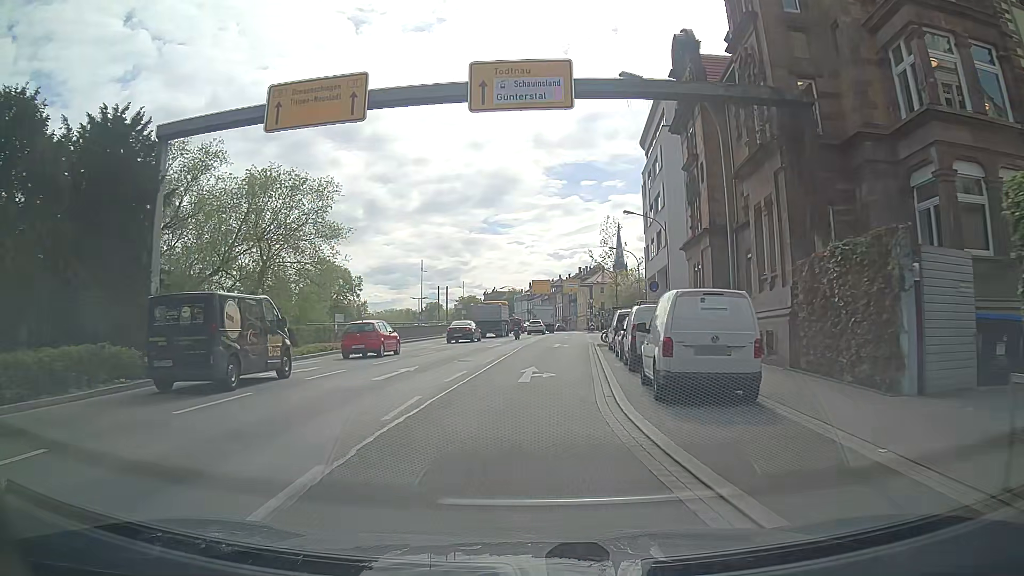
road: primary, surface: asphalt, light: Day
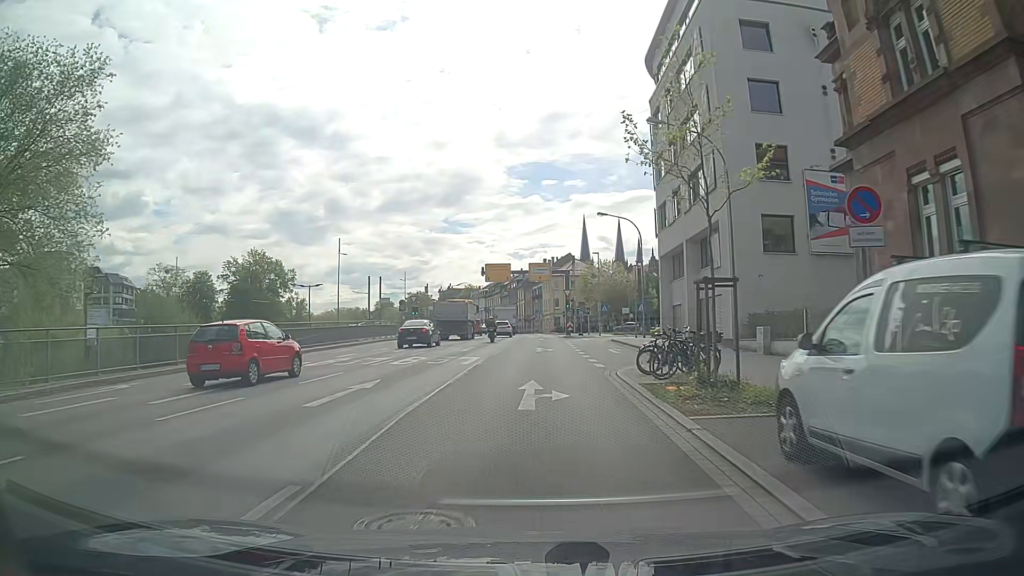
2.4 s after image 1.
(+0.4, +24.7) m; +2°
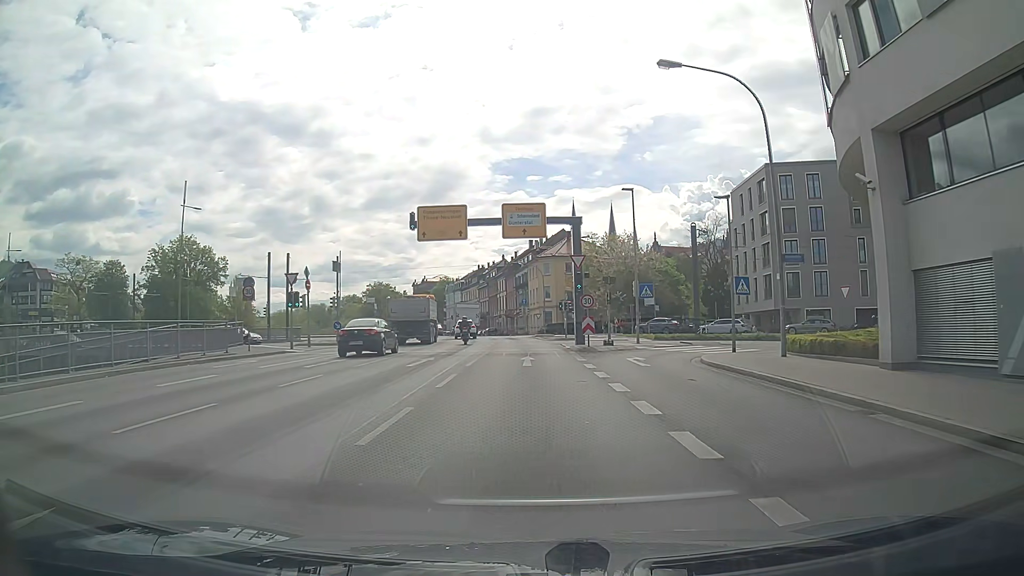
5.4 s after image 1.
(+0.7, +31.2) m; +1°
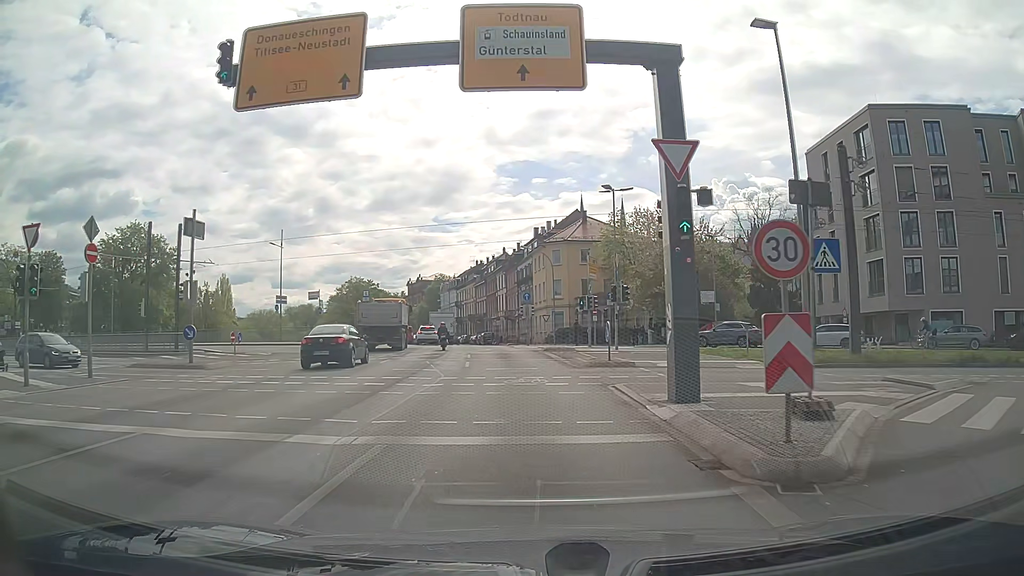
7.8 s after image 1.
(+0.1, +21.4) m; 0°
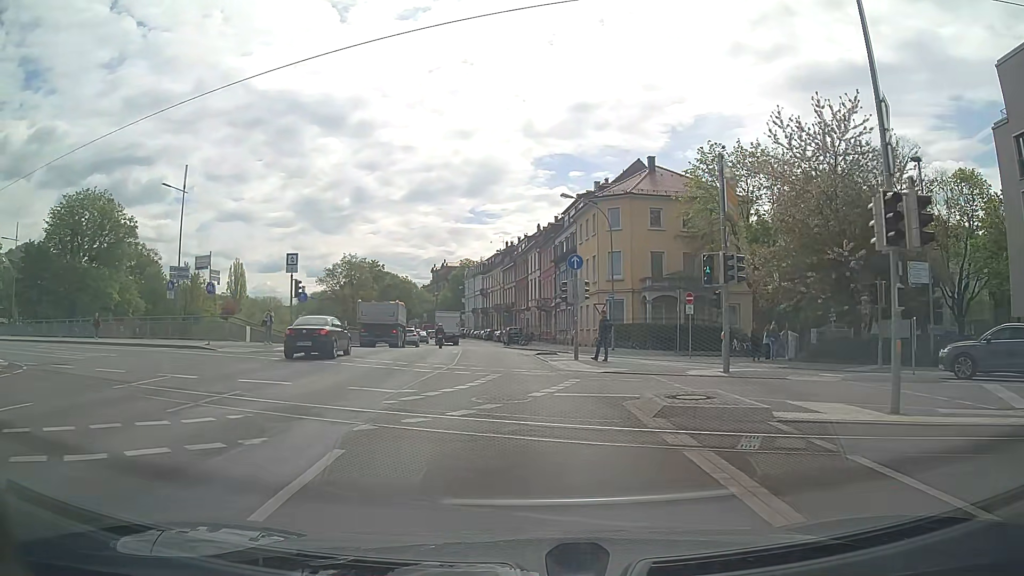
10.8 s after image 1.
(-0.3, +24.4) m; -2°
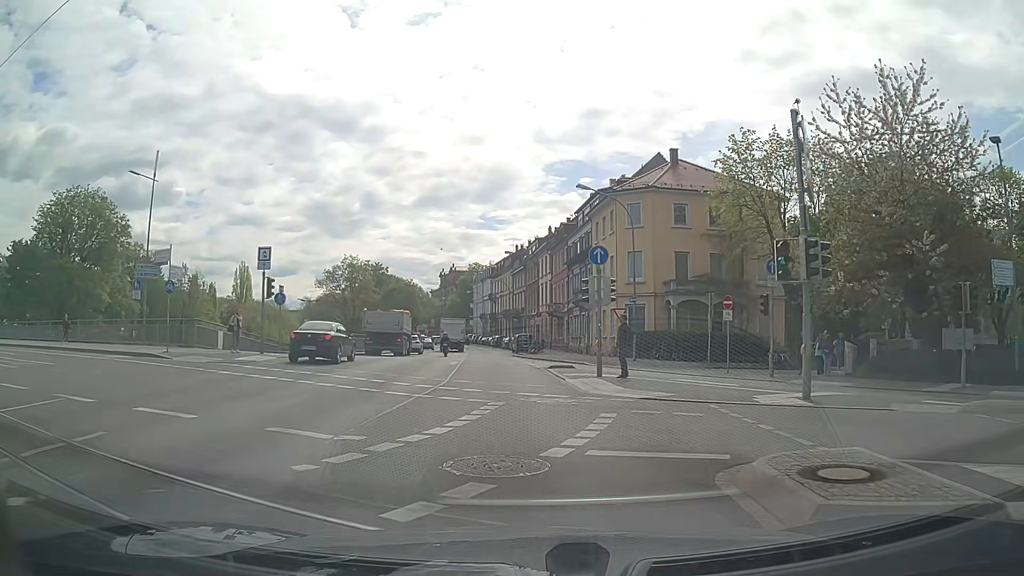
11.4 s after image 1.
(-0.1, +4.9) m; -3°
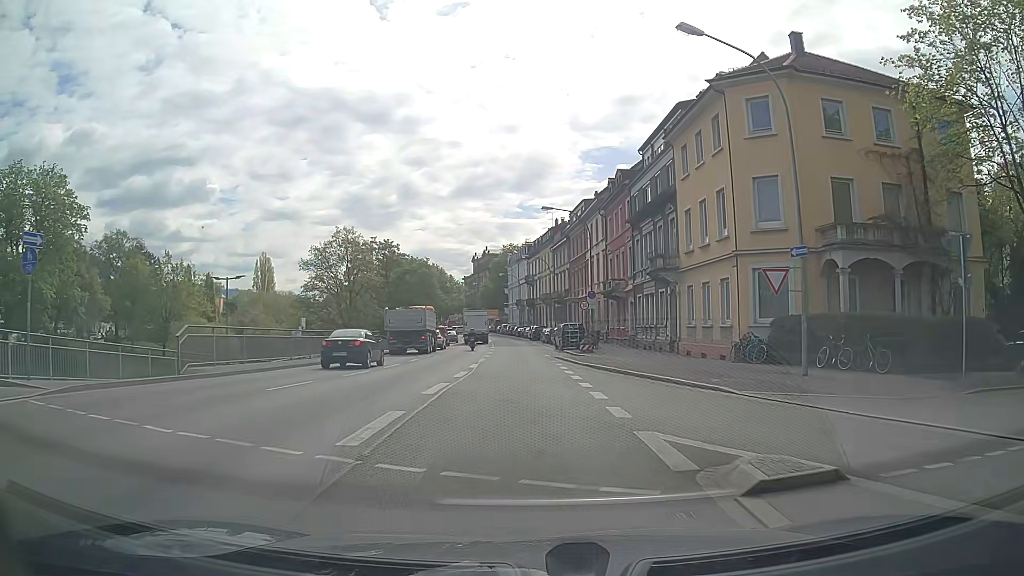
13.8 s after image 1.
(0.0, +19.6) m; -1°
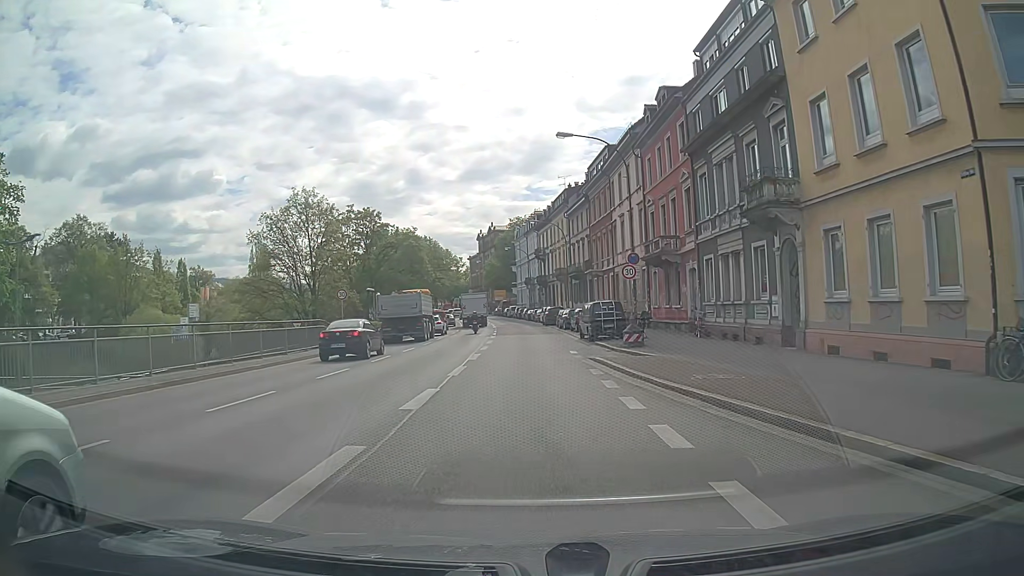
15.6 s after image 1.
(-0.3, +15.1) m; -1°
